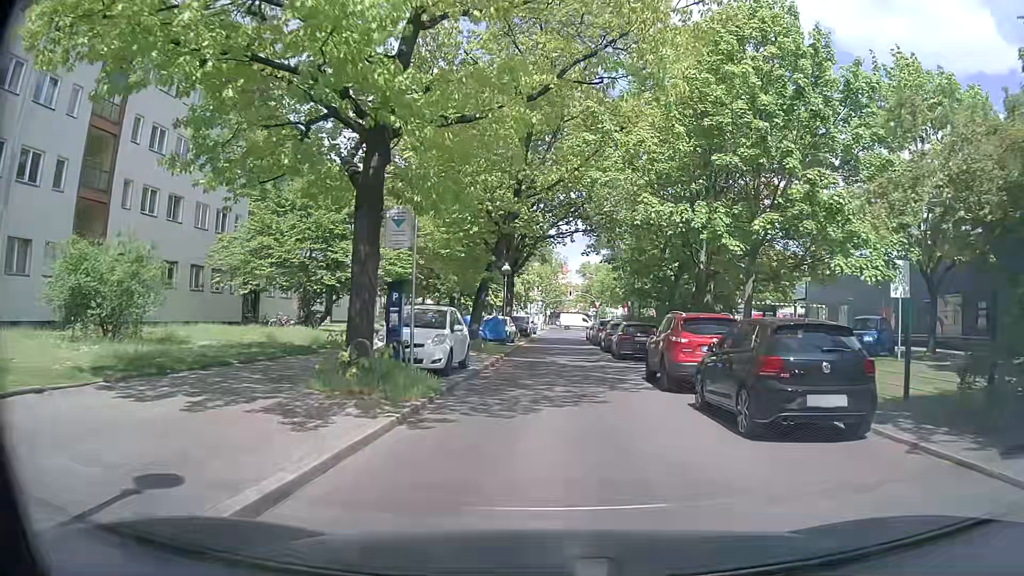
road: residential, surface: concrete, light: Day
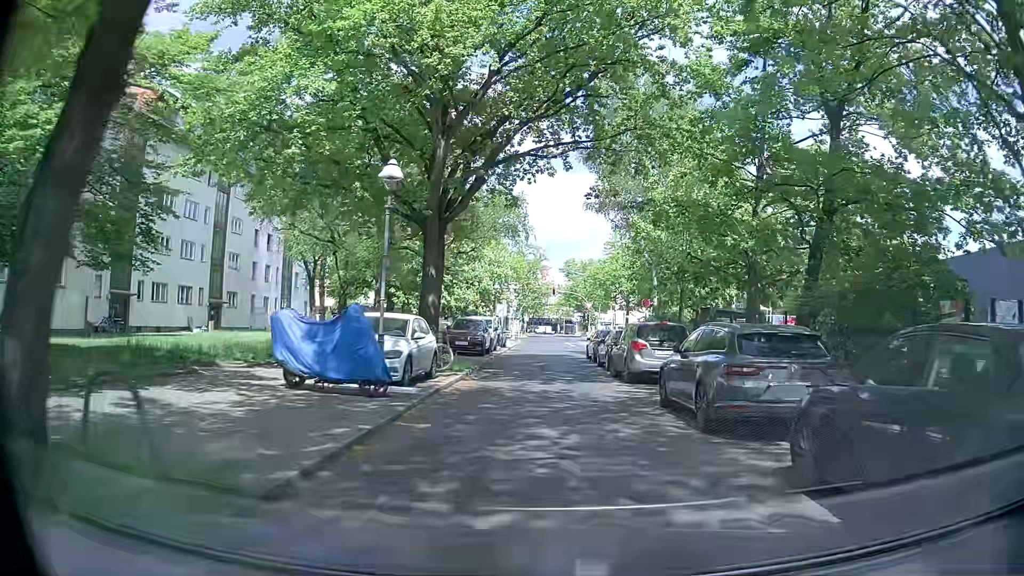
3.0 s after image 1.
(+0.3, +22.4) m; 0°
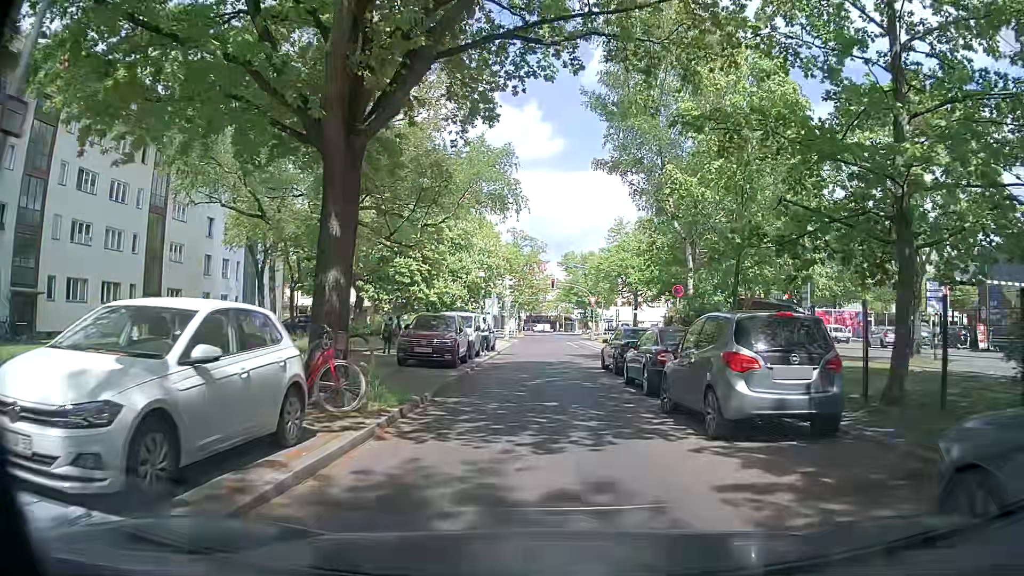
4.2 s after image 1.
(+0.2, +9.0) m; +1°
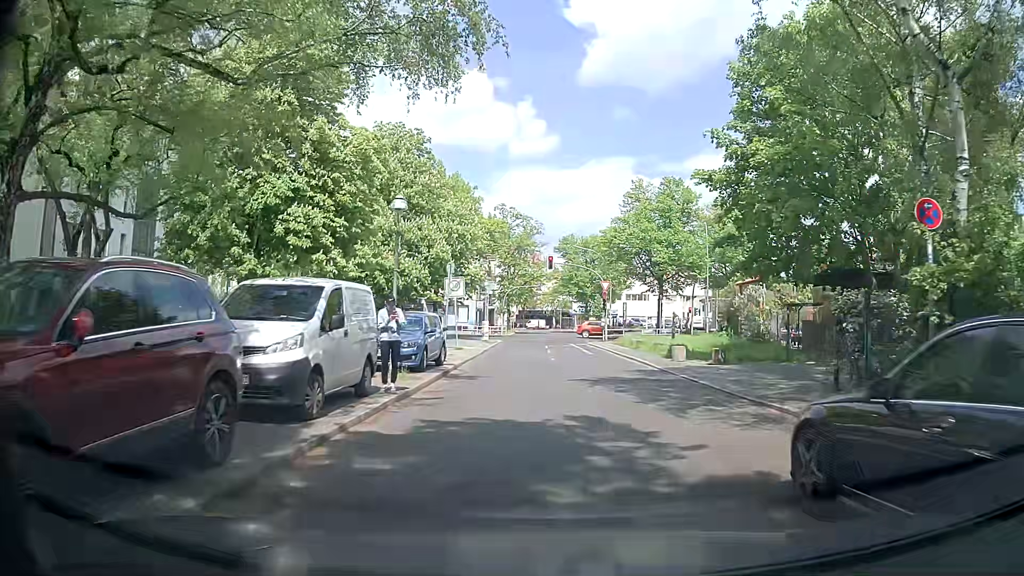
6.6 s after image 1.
(+0.1, +18.2) m; +2°
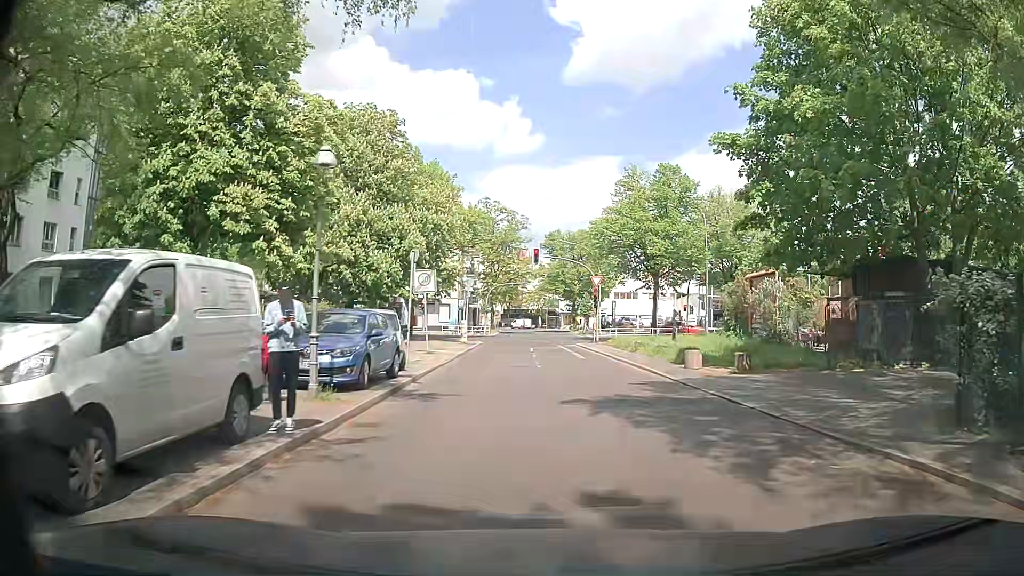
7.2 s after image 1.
(-0.1, +4.3) m; -1°
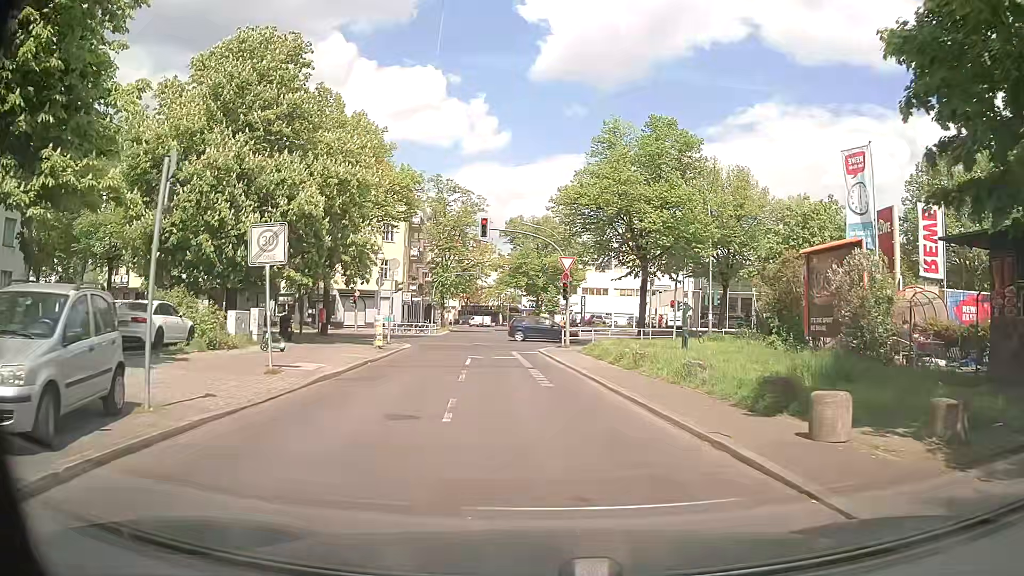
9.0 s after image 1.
(+0.7, +12.0) m; +3°
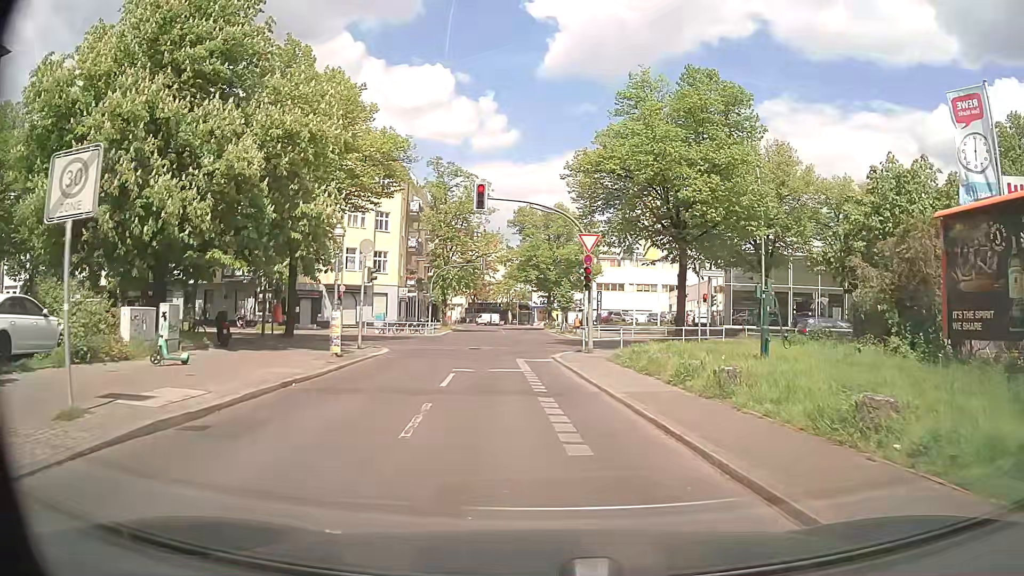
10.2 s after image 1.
(-0.1, +7.5) m; 0°
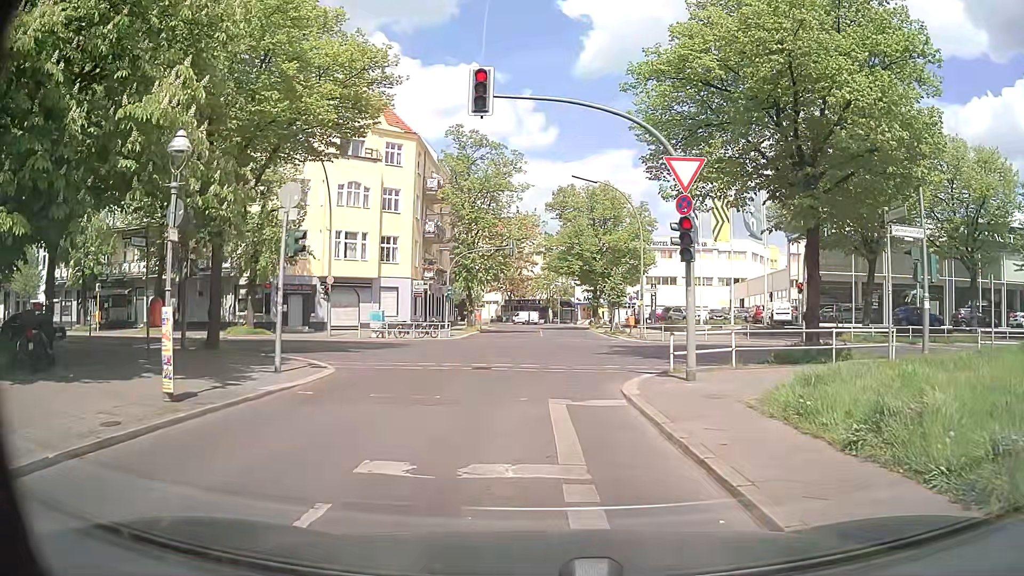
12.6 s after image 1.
(-0.3, +11.2) m; -3°
(0, +10) (0, +20) (+1, +30) (+1, +40) (+1, +50) (+1, +60) (+1, +70) (+1, +80) (-1, +90) (-5, +99) m
